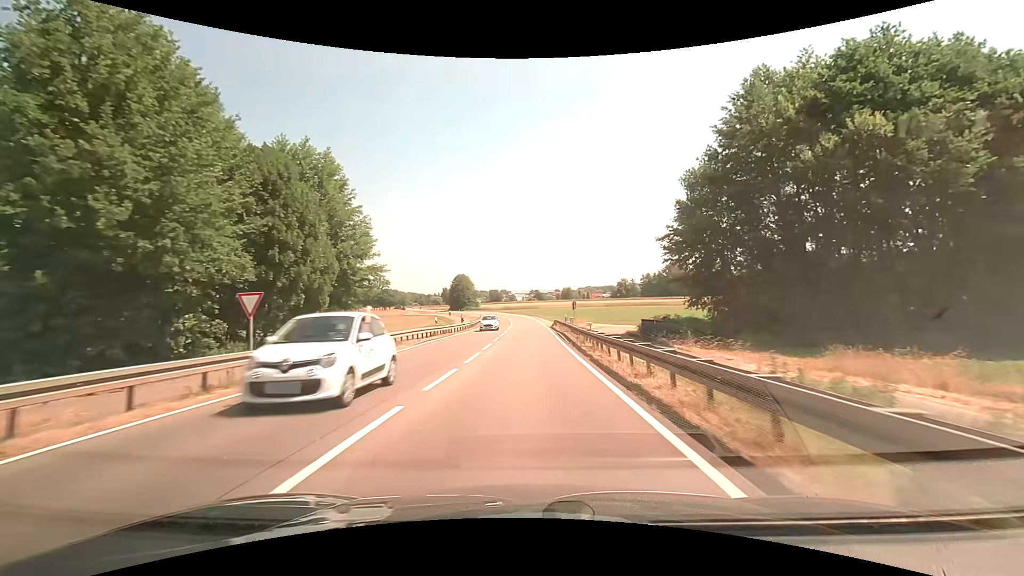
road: secondary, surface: asphalt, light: Day
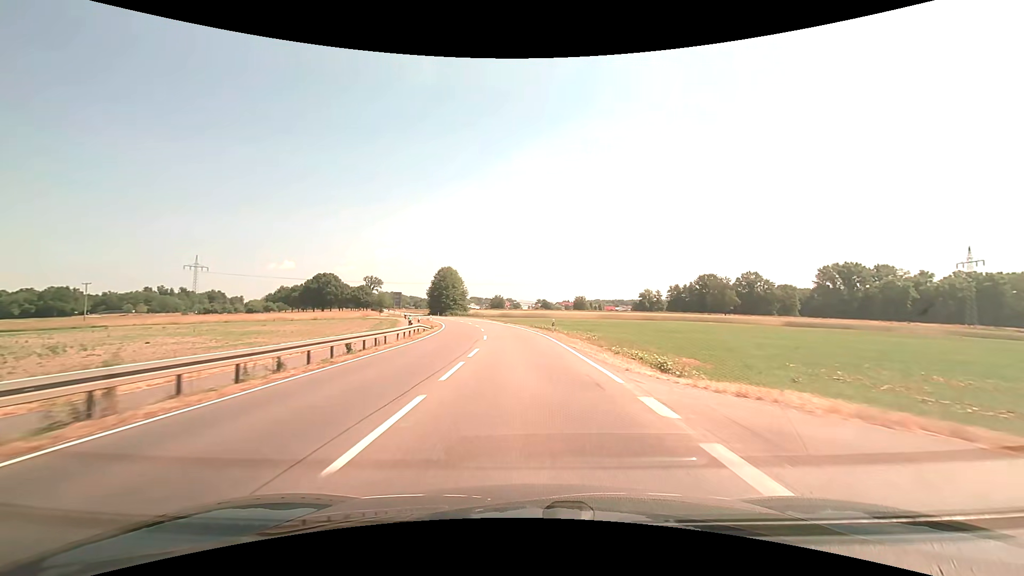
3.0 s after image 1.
(-0.1, +53.4) m; -1°
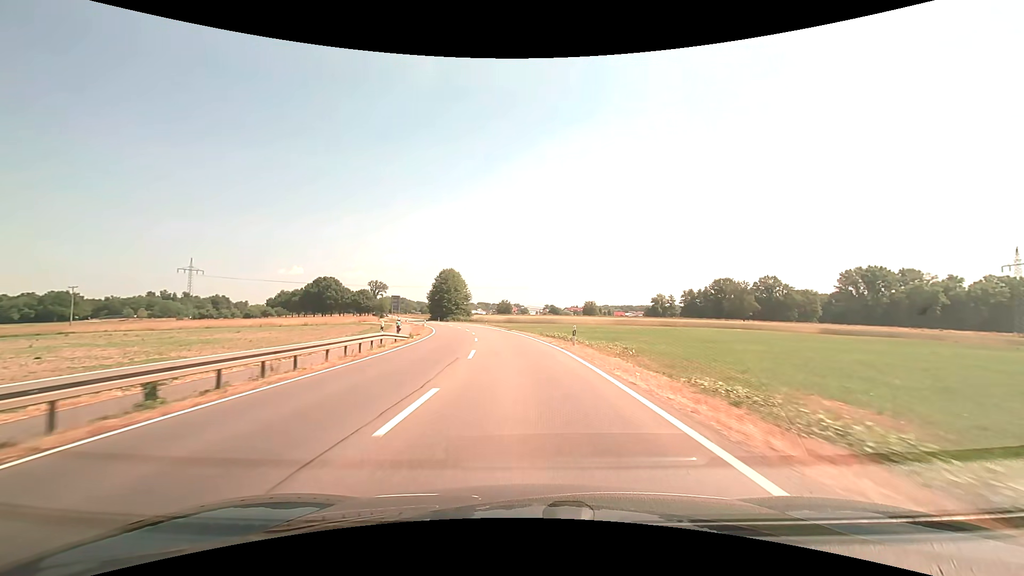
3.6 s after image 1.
(-0.1, +10.7) m; -1°
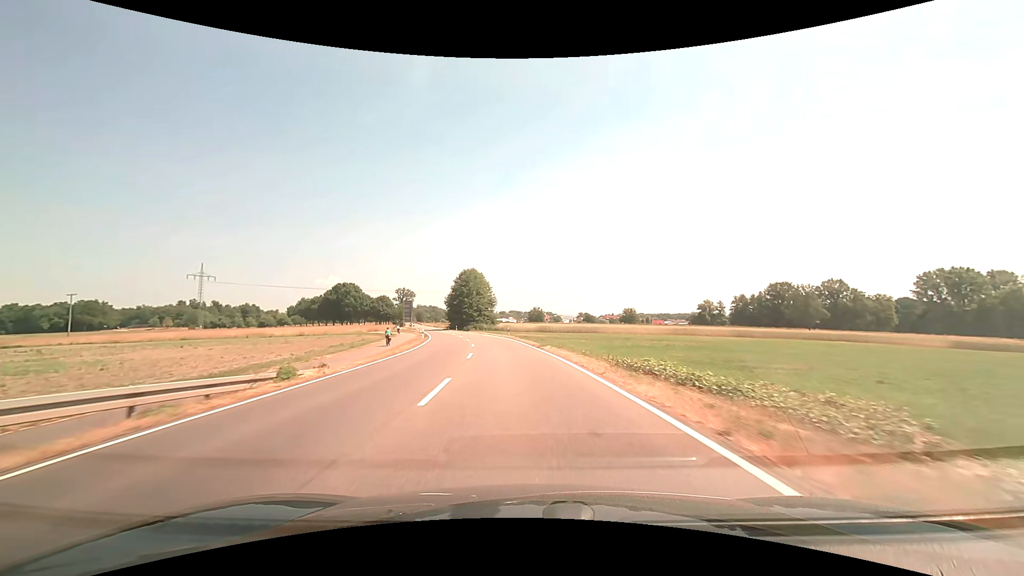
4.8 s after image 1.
(-0.6, +21.4) m; -4°
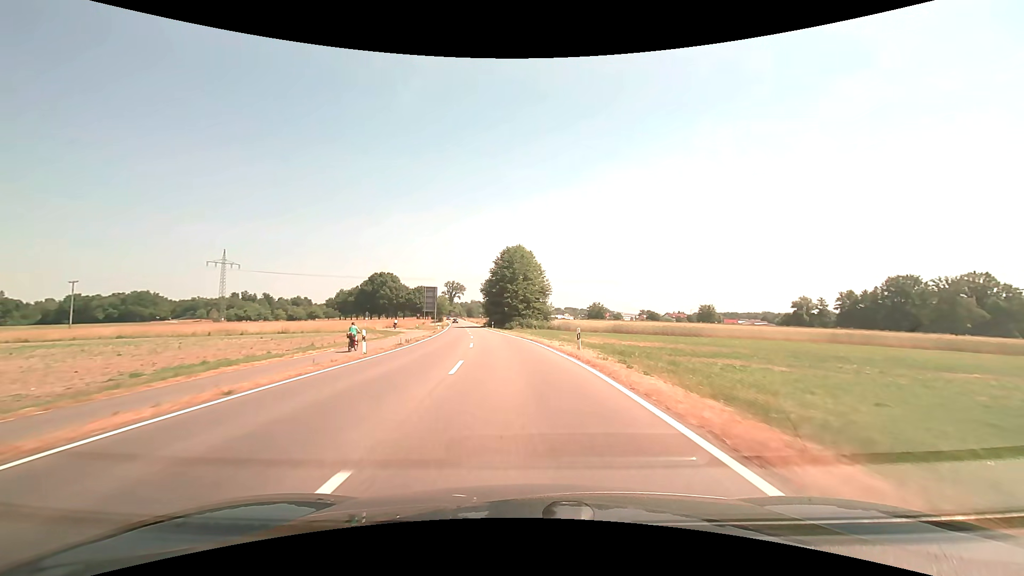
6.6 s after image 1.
(-1.8, +32.0) m; -6°
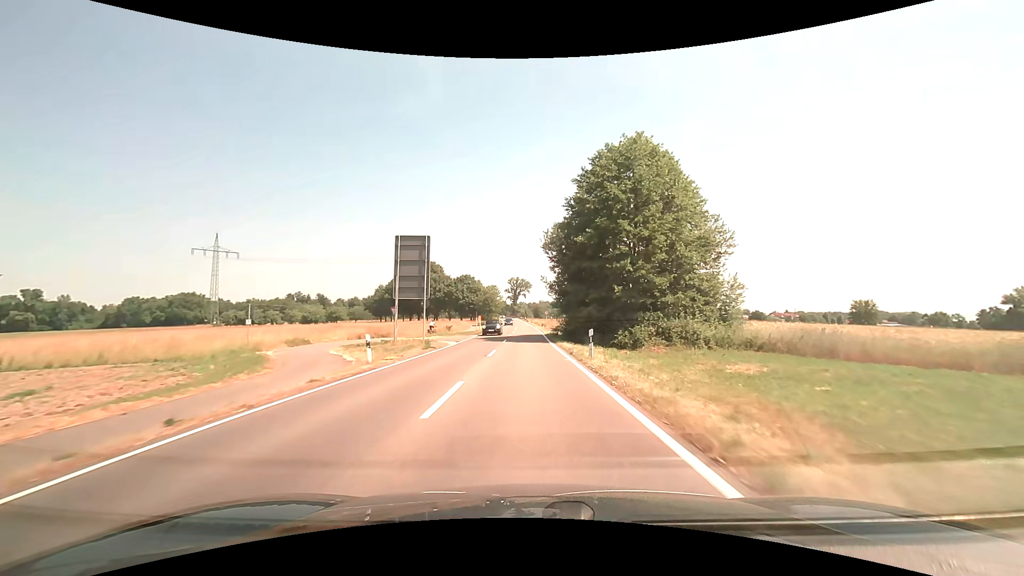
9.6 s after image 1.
(-4.7, +53.7) m; -8°
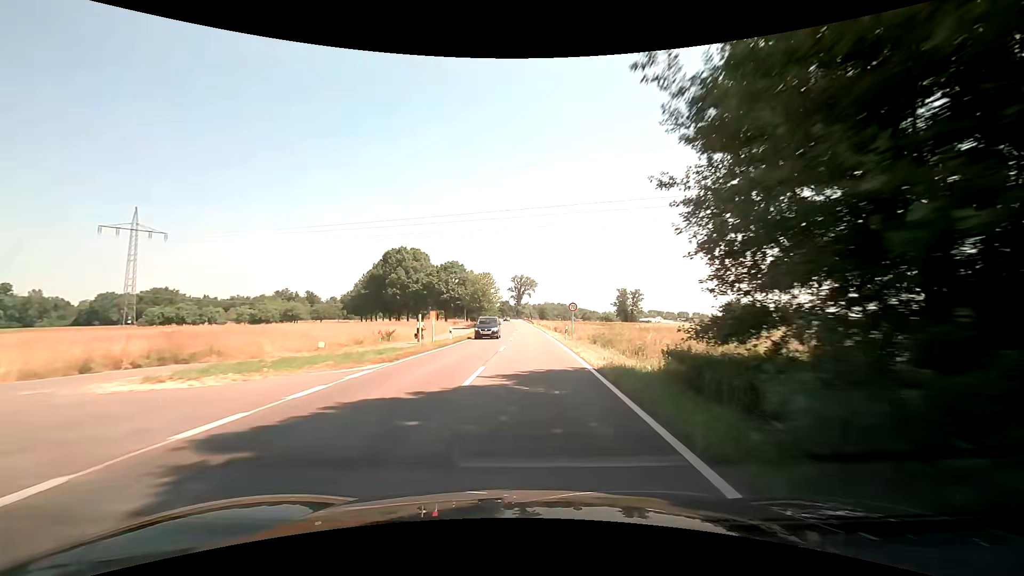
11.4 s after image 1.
(-0.2, +32.7) m; 0°
(0, +10) (0, +20) (0, +30) (0, +40) (0, +50) (0, +60) (0, +70) (-1, +80) (-1, +90) (-1, +100) m
